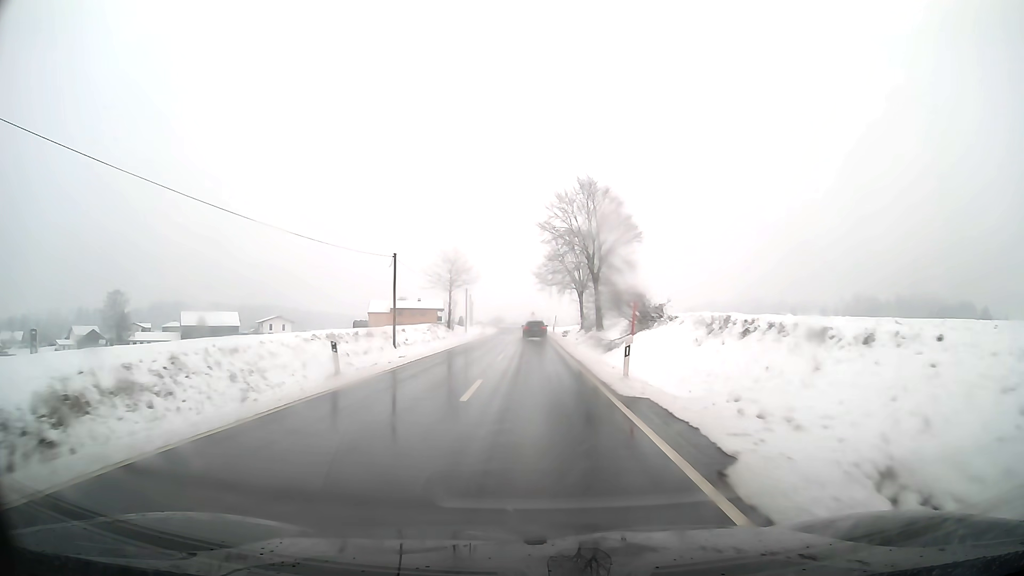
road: secondary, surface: asphalt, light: Day
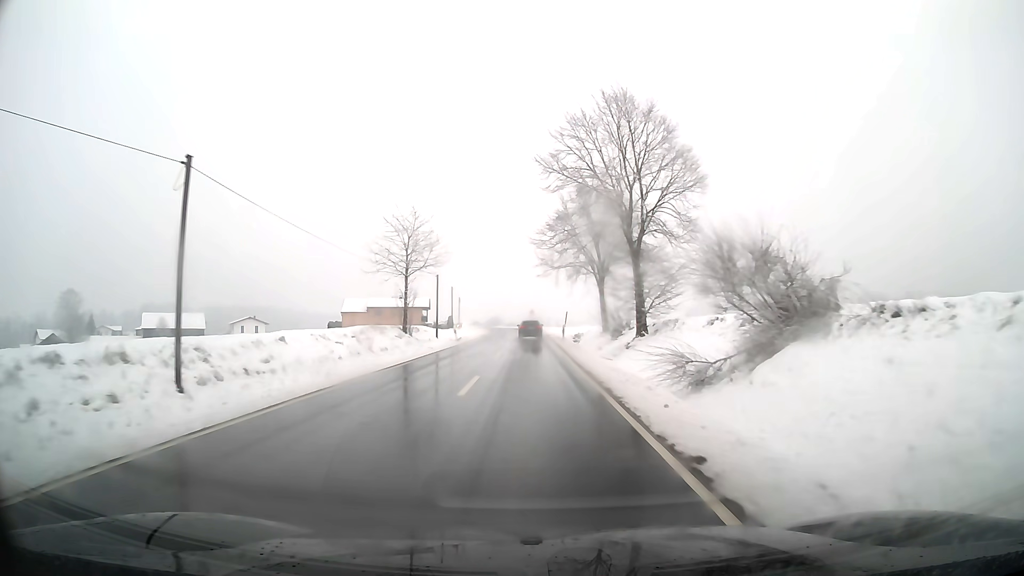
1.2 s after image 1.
(0.0, +23.2) m; 0°
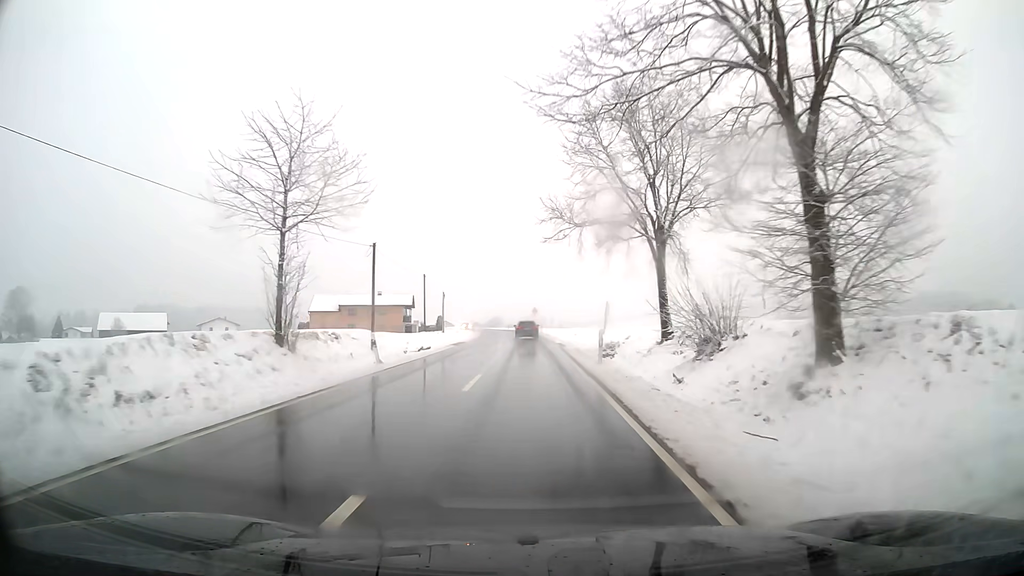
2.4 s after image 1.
(-0.1, +23.1) m; 0°
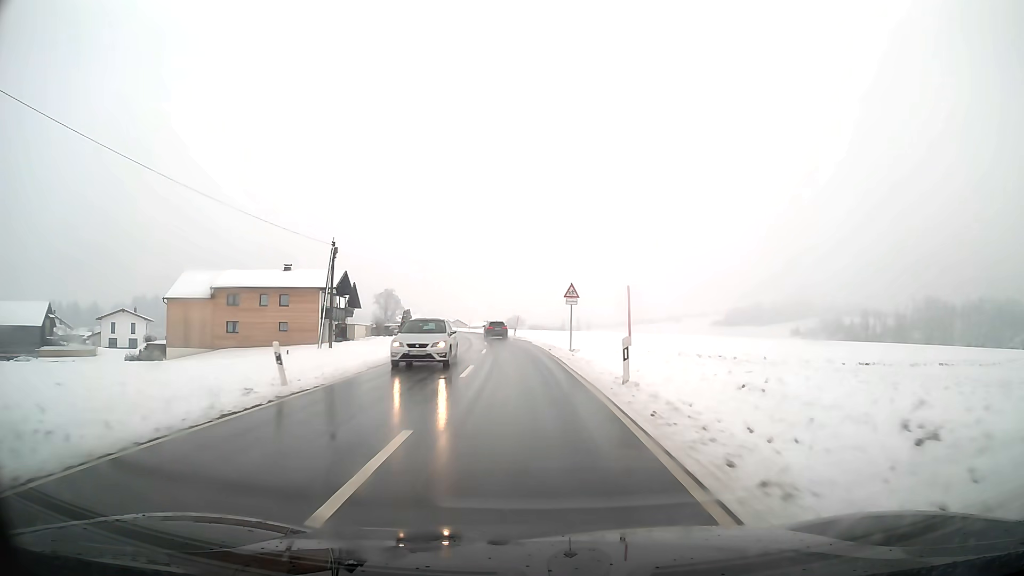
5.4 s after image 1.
(-0.7, +56.9) m; -2°
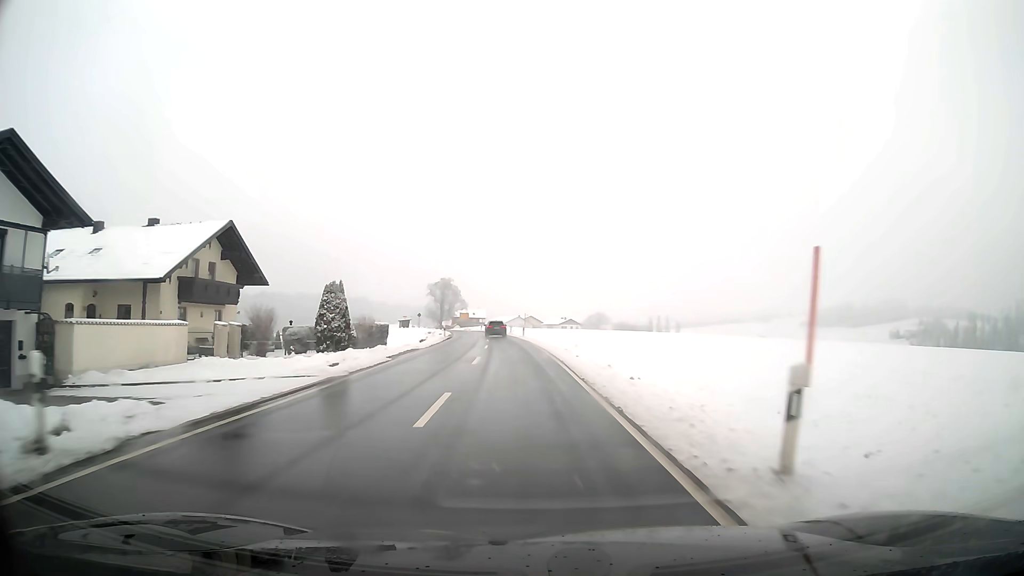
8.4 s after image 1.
(-3.1, +56.0) m; -7°
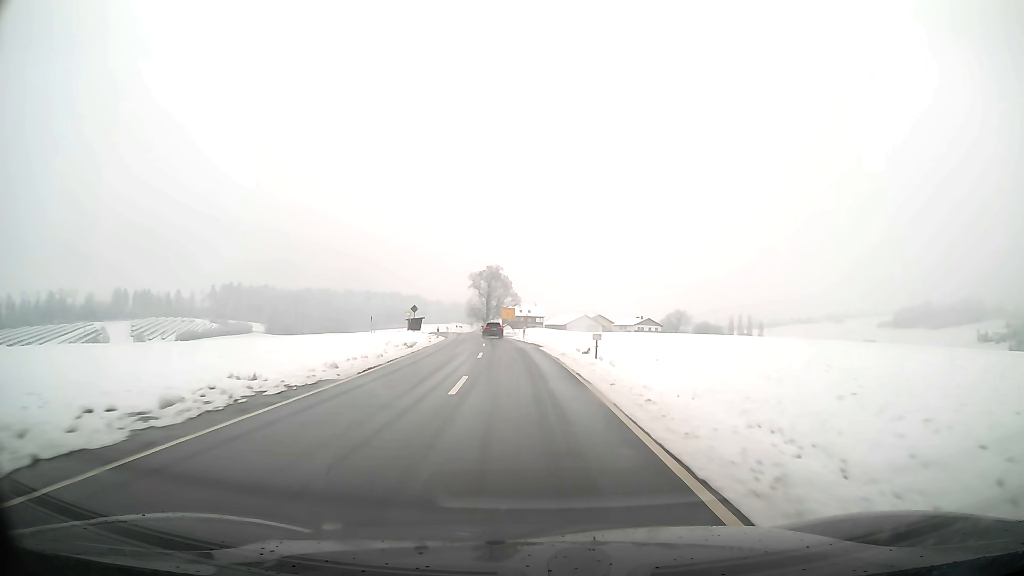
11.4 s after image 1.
(-2.6, +56.1) m; -5°
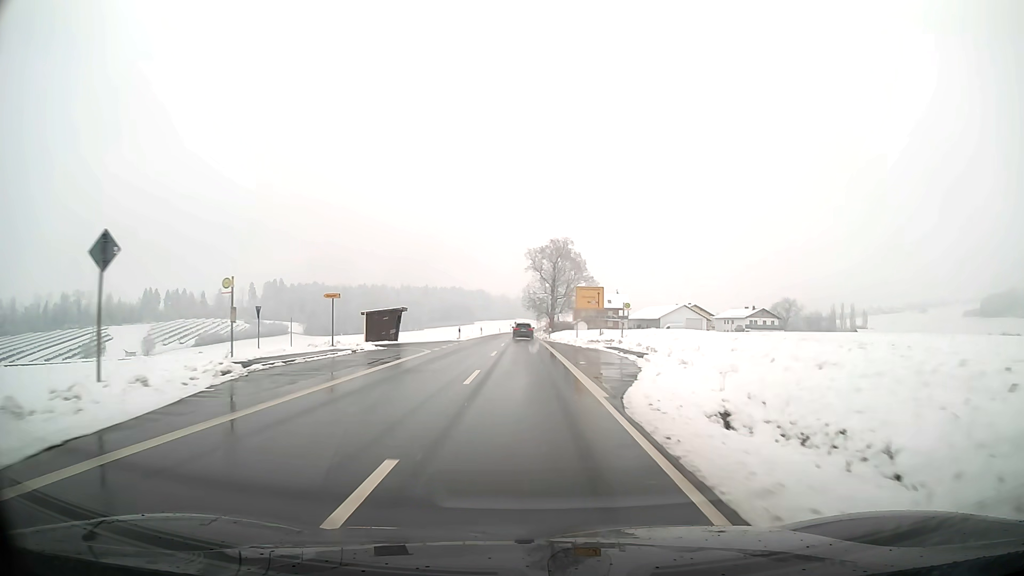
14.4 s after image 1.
(-3.0, +58.0) m; -6°
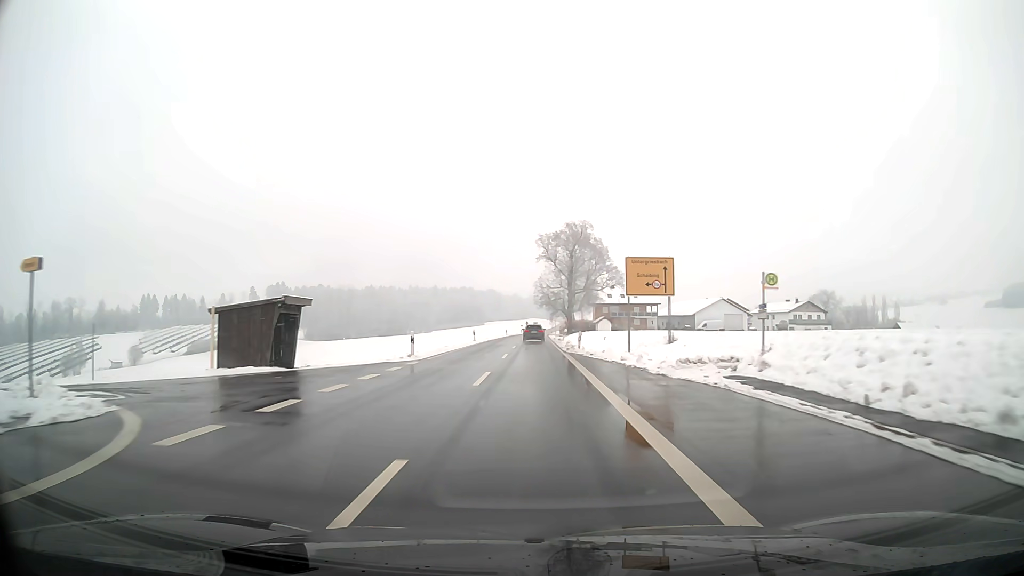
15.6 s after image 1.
(-0.2, +24.0) m; -1°
(0, +10) (0, +20) (0, +30) (0, +40) (0, +50) (0, +60) (0, +70) (0, +80) (0, +90) (0, +100) m
